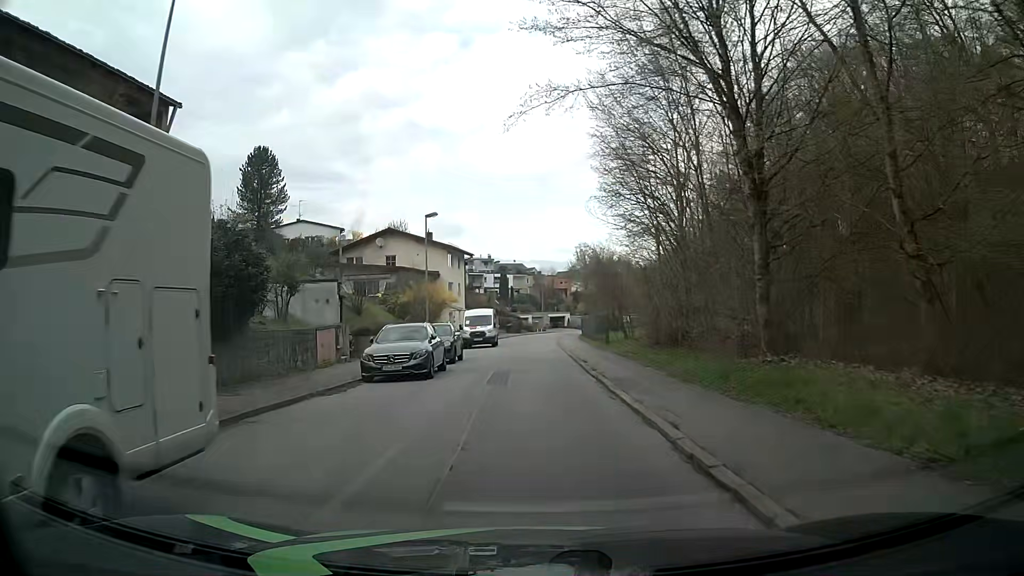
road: residential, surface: asphalt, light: Day
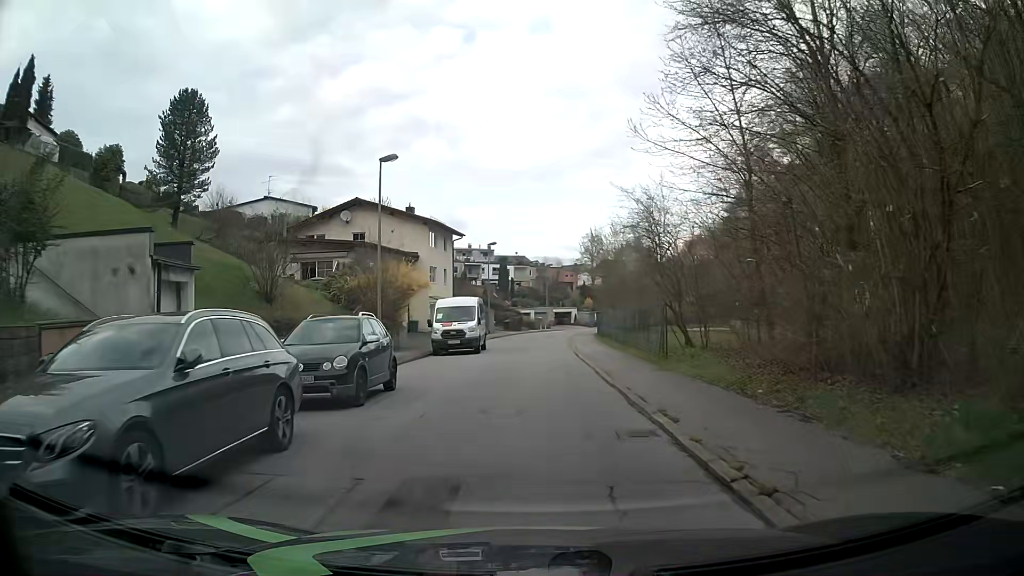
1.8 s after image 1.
(-0.2, +13.6) m; -1°
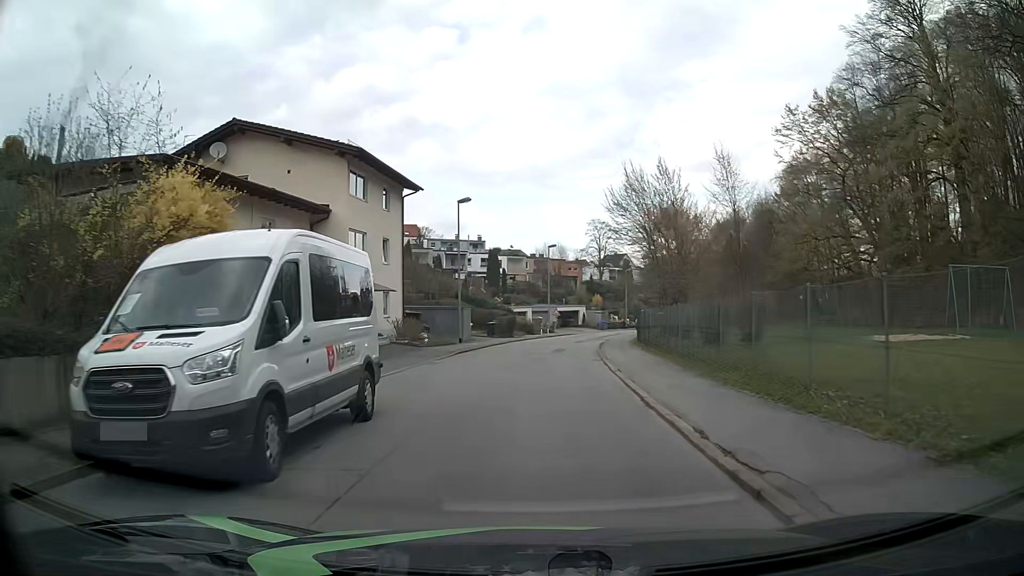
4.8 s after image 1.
(+0.2, +22.6) m; +1°
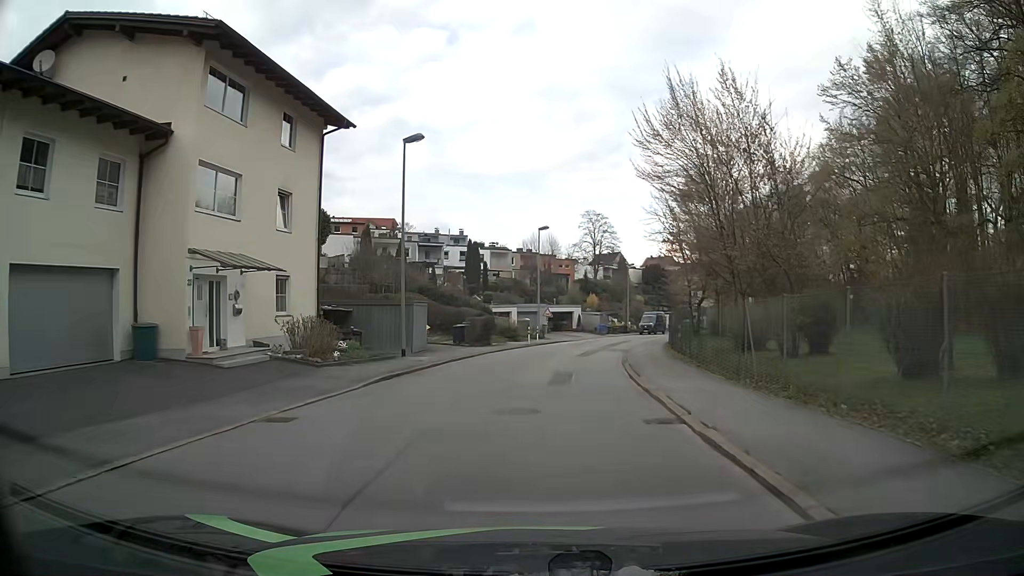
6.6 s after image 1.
(0.0, +13.5) m; 0°
